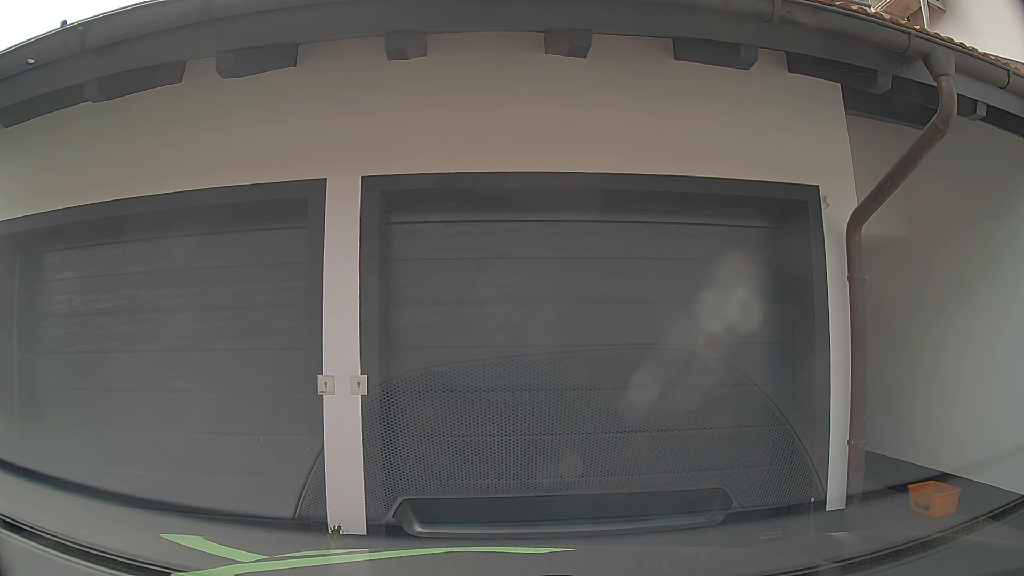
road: residential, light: Day
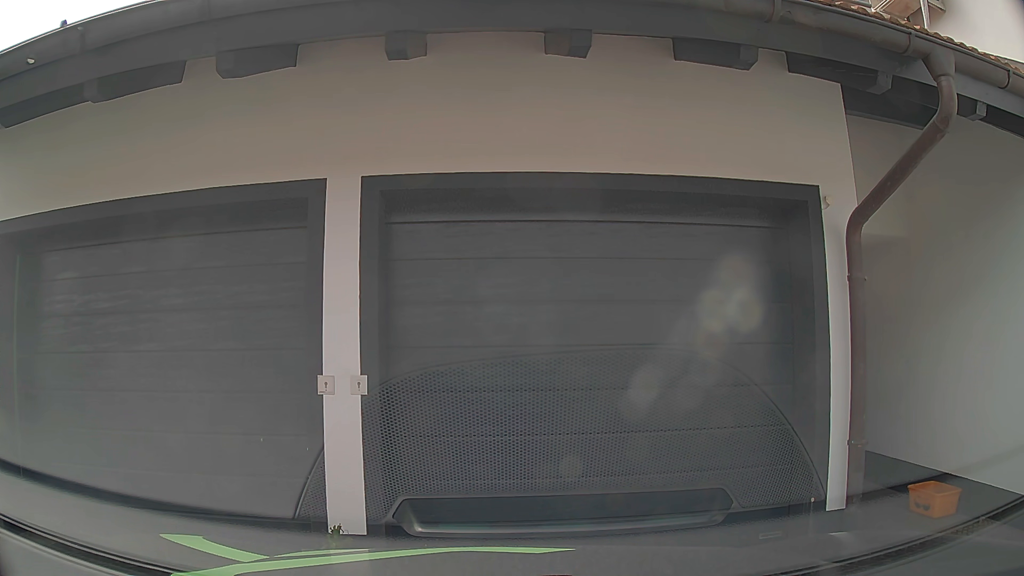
(0.0, 0.0) m; 0°
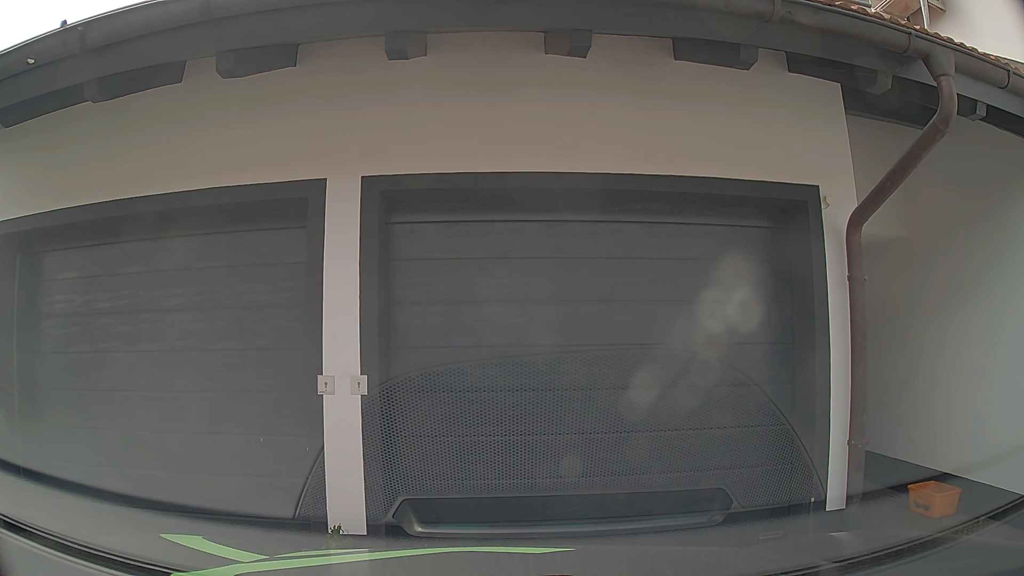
(0.0, 0.0) m; 0°
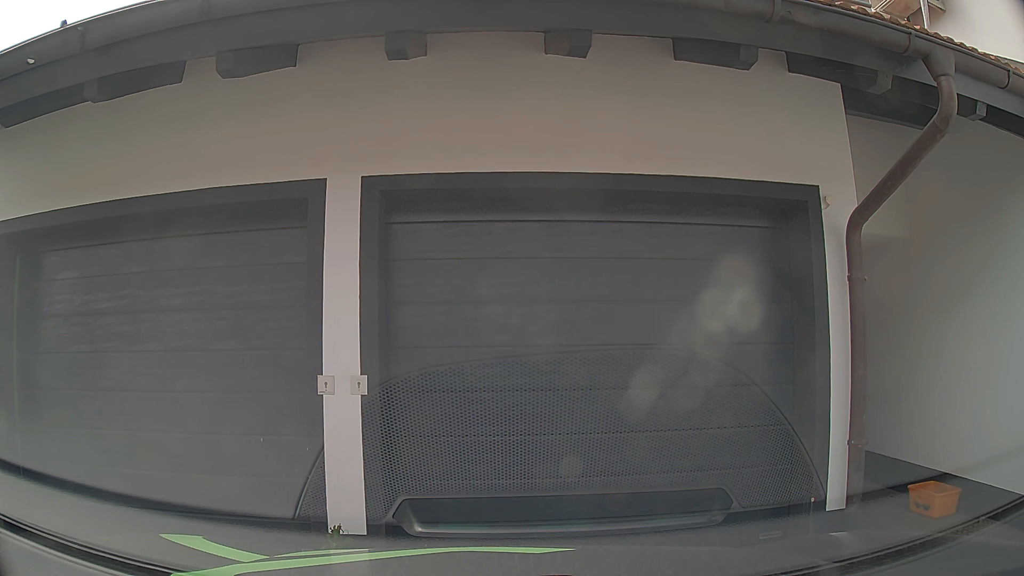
(0.0, 0.0) m; 0°
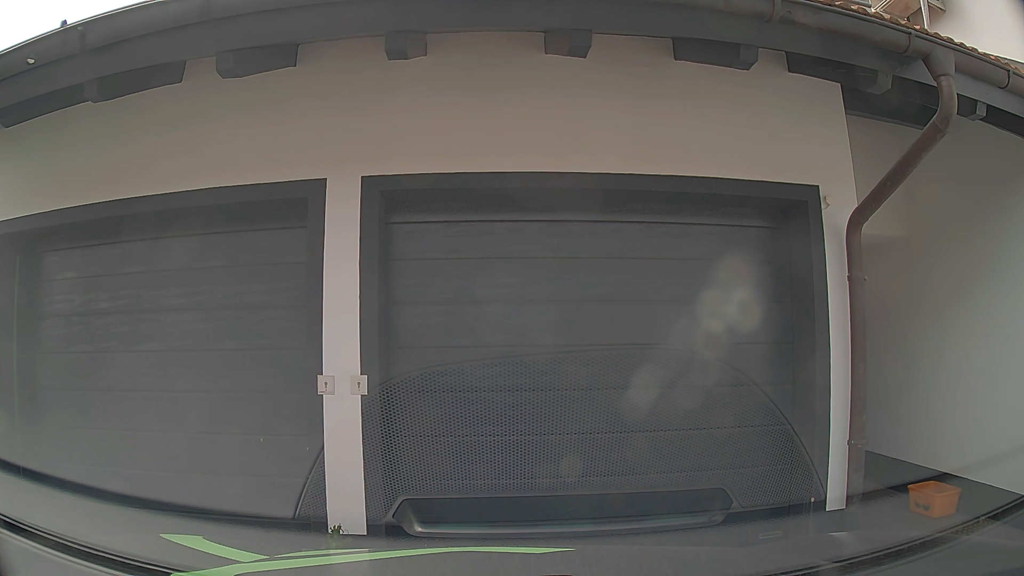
(0.0, 0.0) m; 0°
